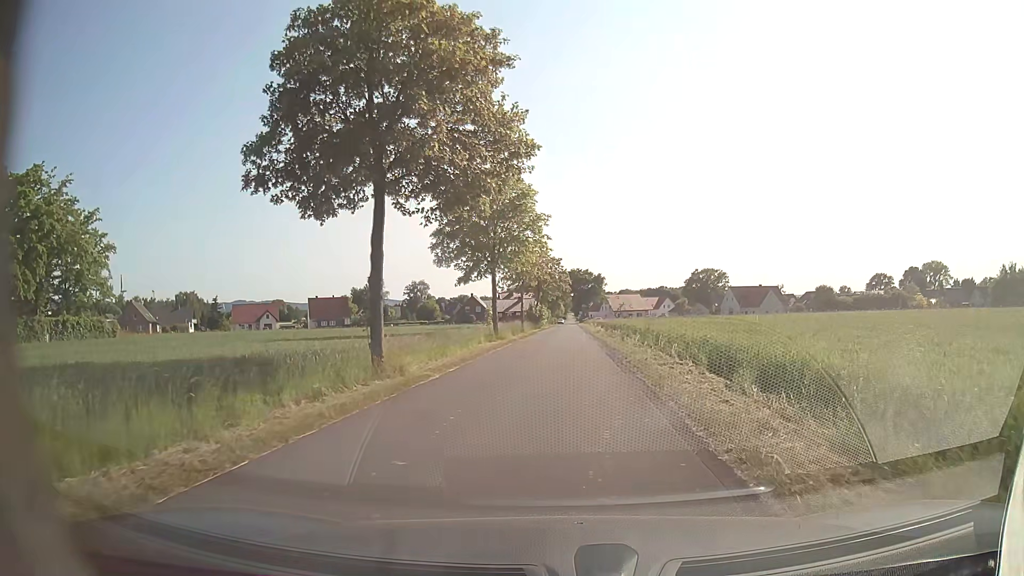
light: Day
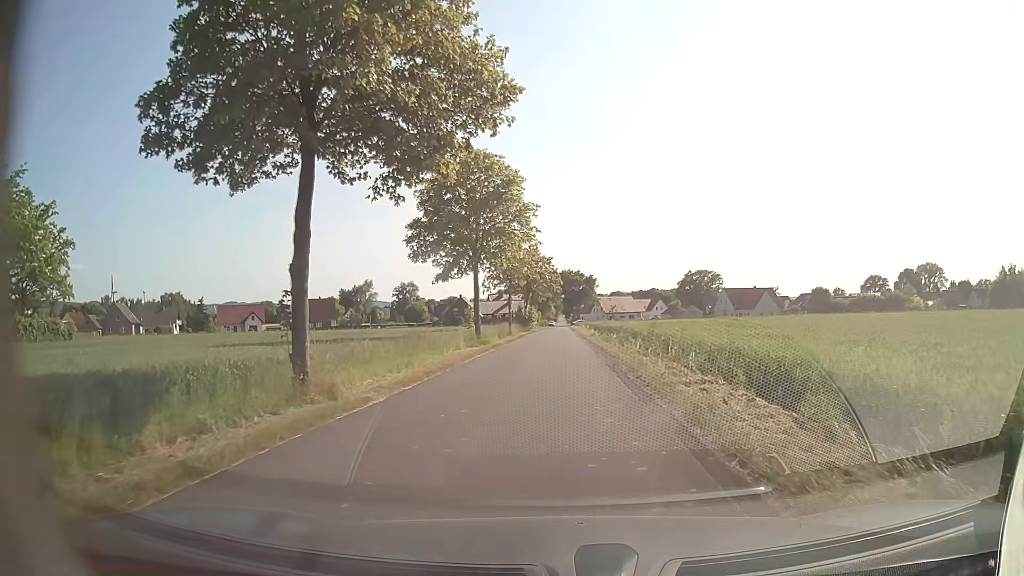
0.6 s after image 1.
(0.0, +4.3) m; +1°
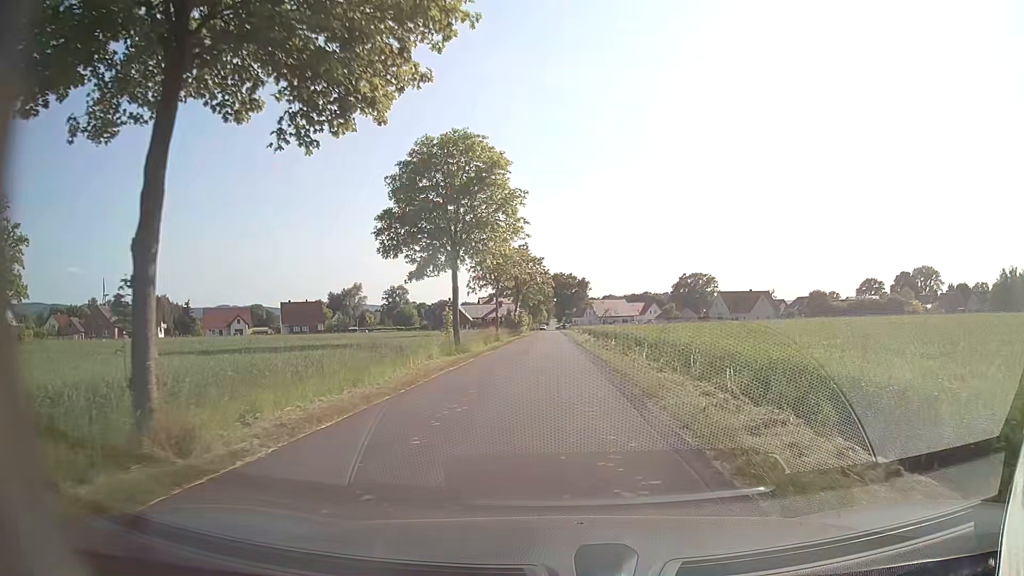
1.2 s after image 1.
(0.0, +4.6) m; +1°
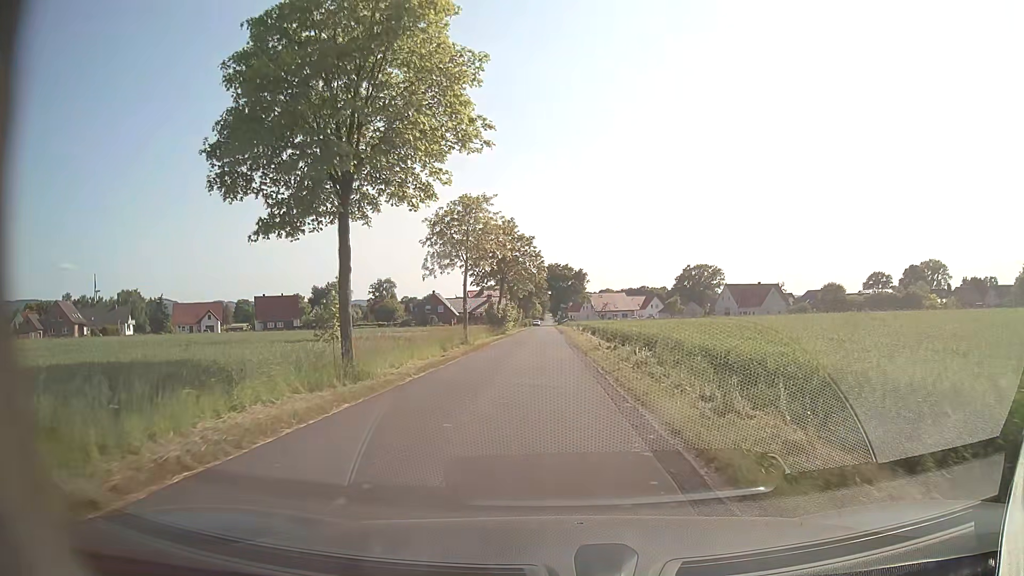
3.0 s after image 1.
(+0.1, +15.3) m; 0°
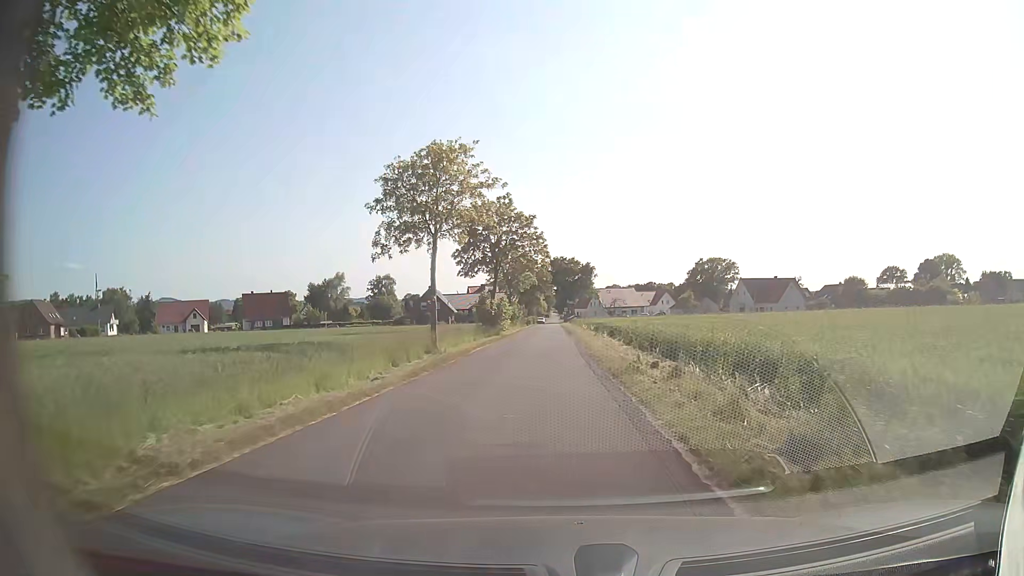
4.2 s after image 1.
(0.0, +11.0) m; -1°
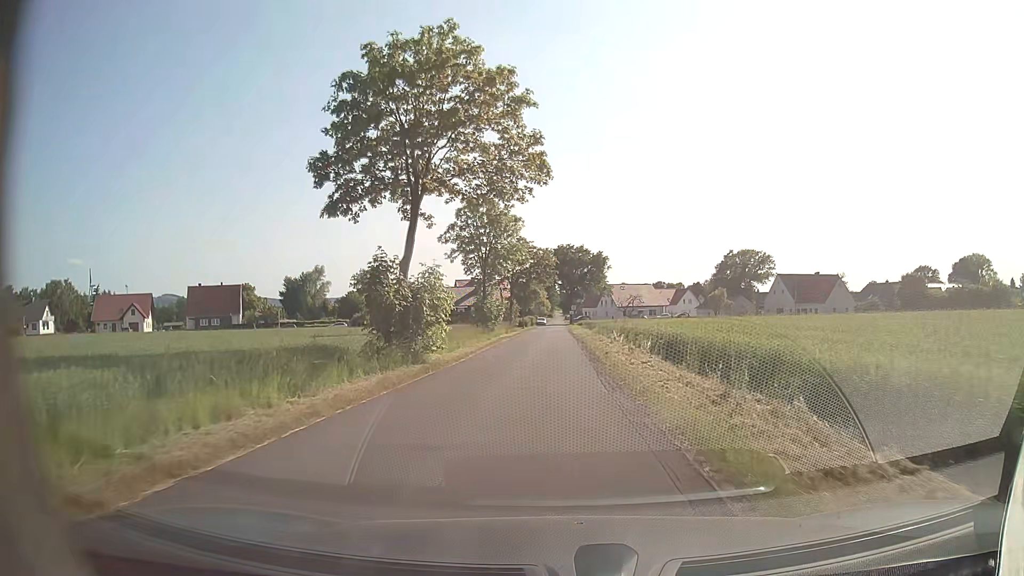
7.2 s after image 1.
(-0.1, +30.1) m; 0°
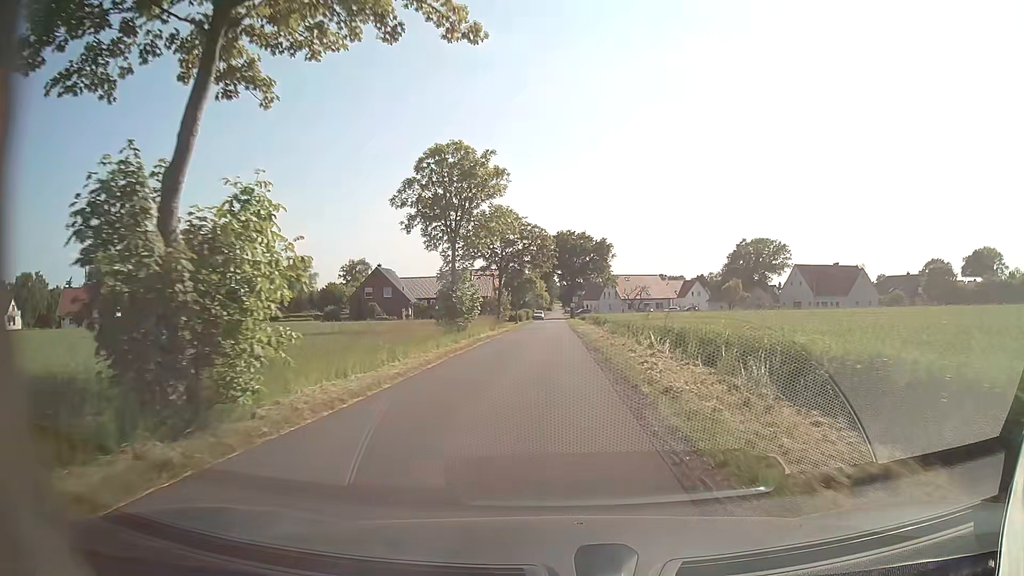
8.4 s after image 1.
(0.0, +12.7) m; 0°
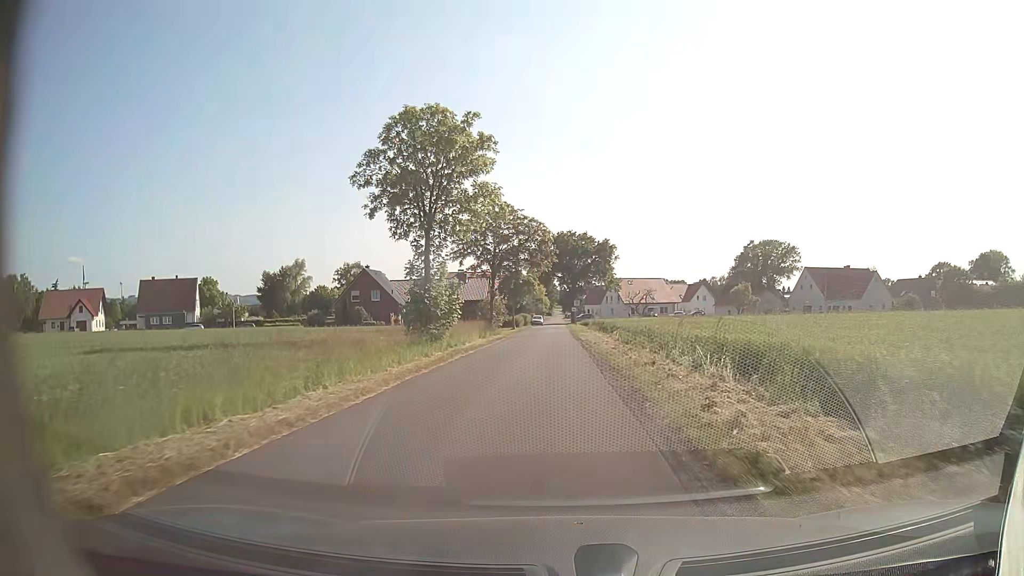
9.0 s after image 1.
(0.0, +6.4) m; 0°
(0, +10) (0, +20) (0, +30) (0, +40) (0, +50) (0, +60) (0, +70) (0, +80) (0, +90) (0, +100) m
